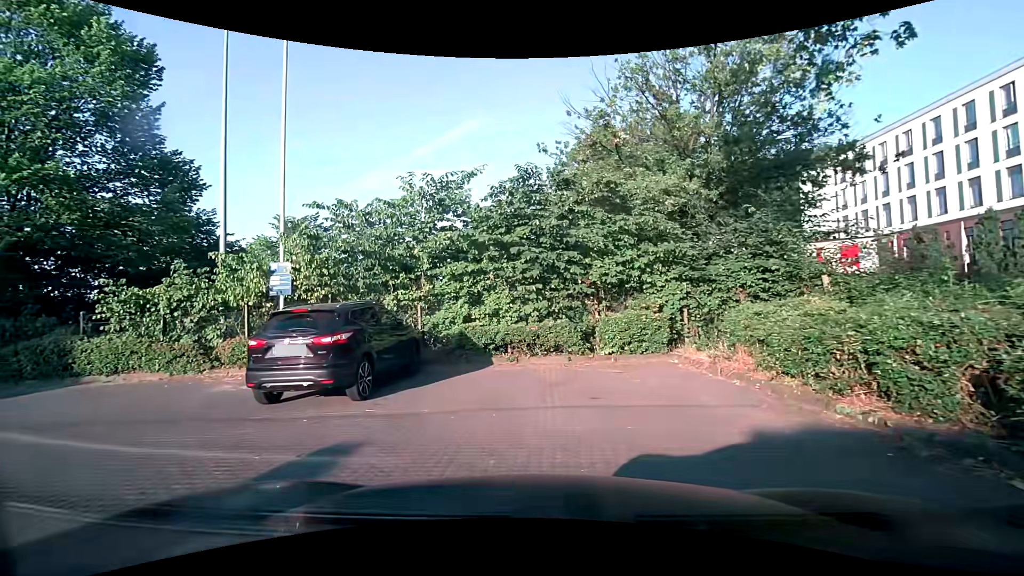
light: Day
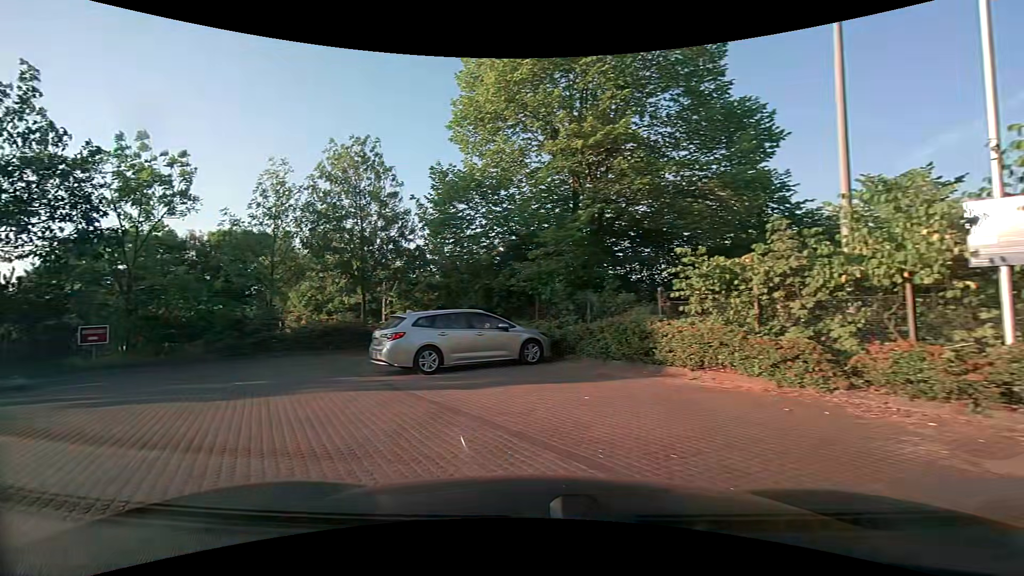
(-2.6, +5.4) m; -56°
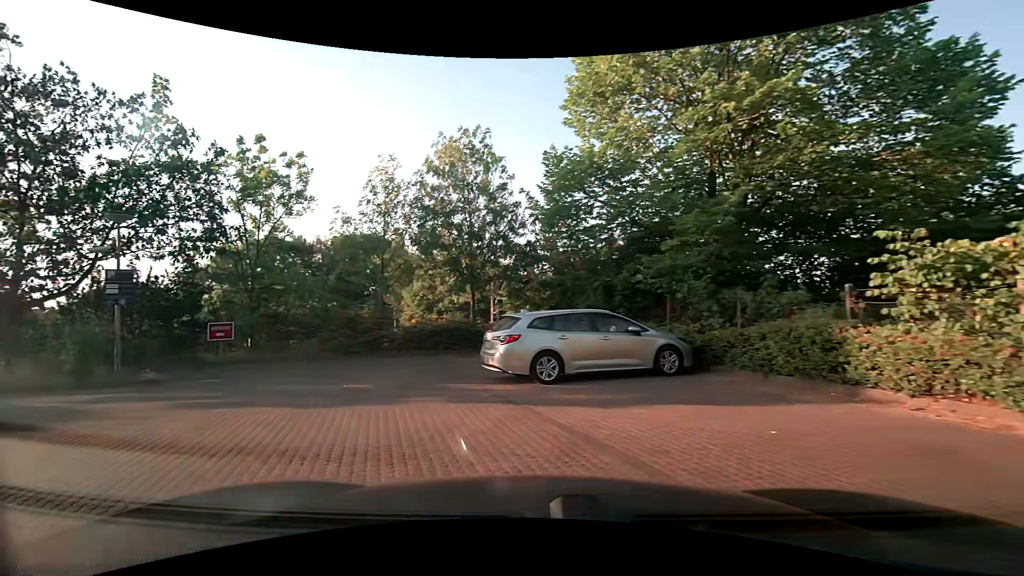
(-0.2, +1.7) m; -11°
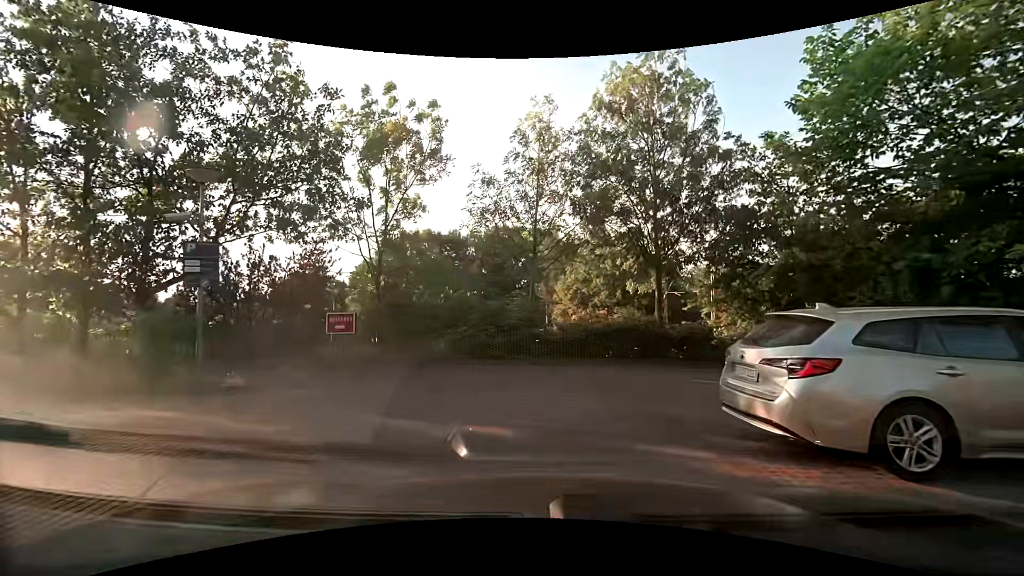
(-1.0, +4.8) m; -19°
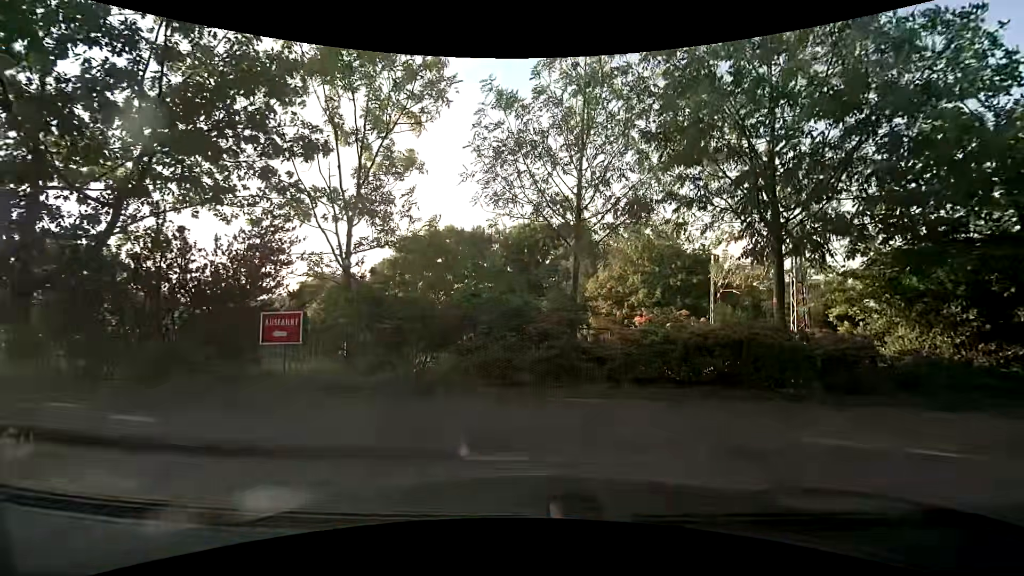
(-0.2, +4.7) m; -2°
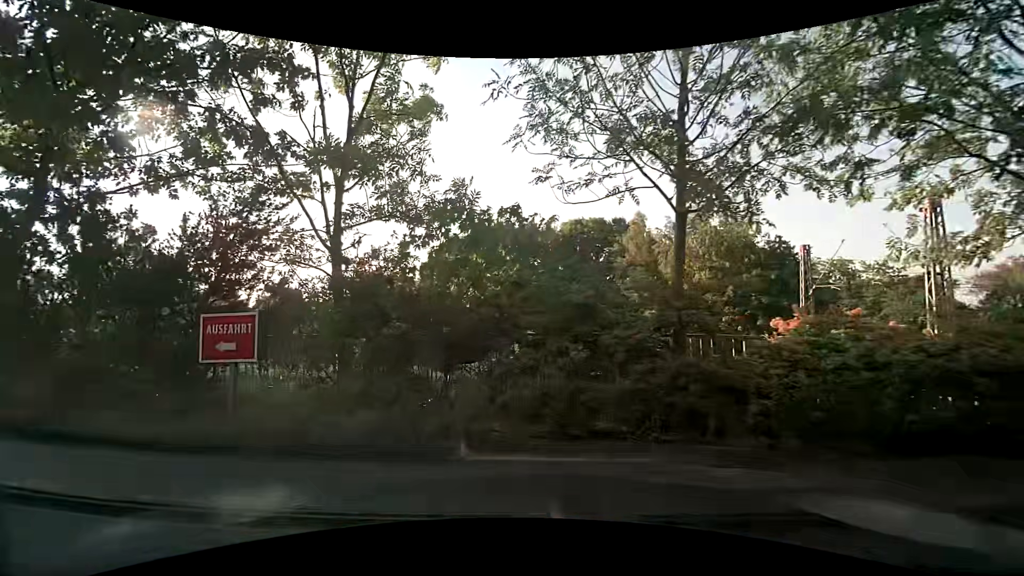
(-0.1, +3.1) m; -7°
